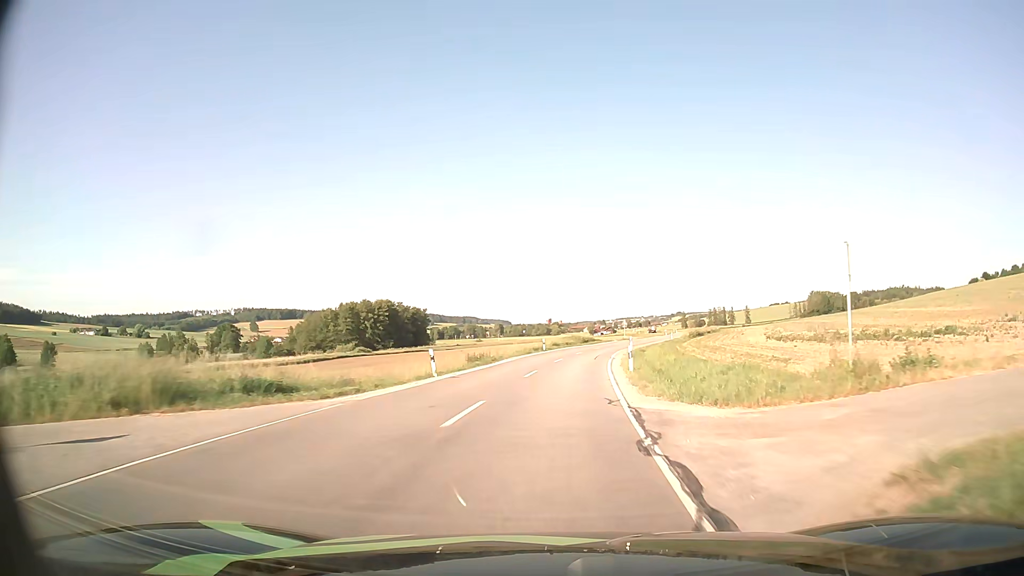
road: secondary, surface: asphalt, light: Day
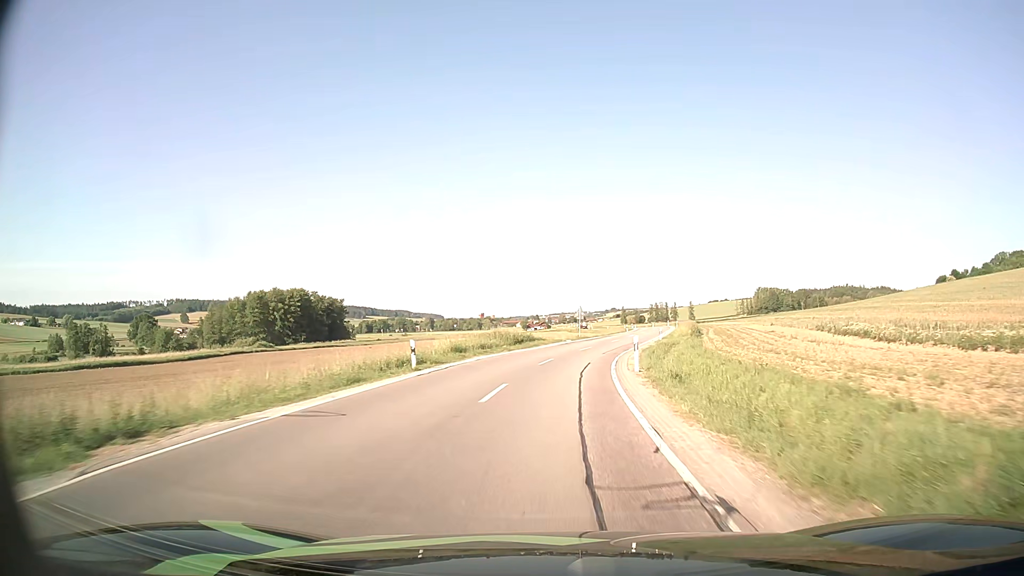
(+1.8, +33.1) m; +6°
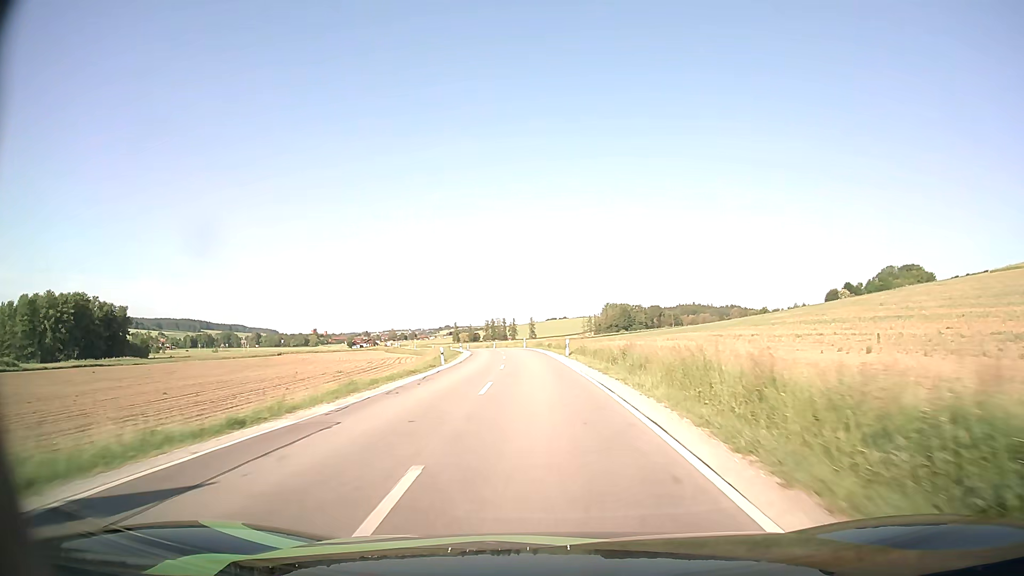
(+7.3, +56.8) m; +14°
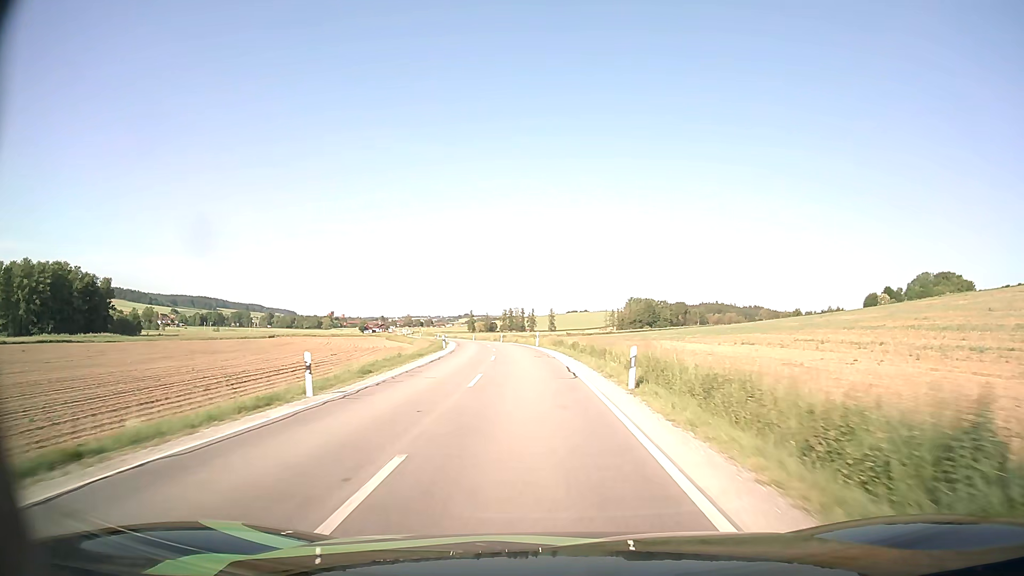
(-0.3, +23.6) m; -2°
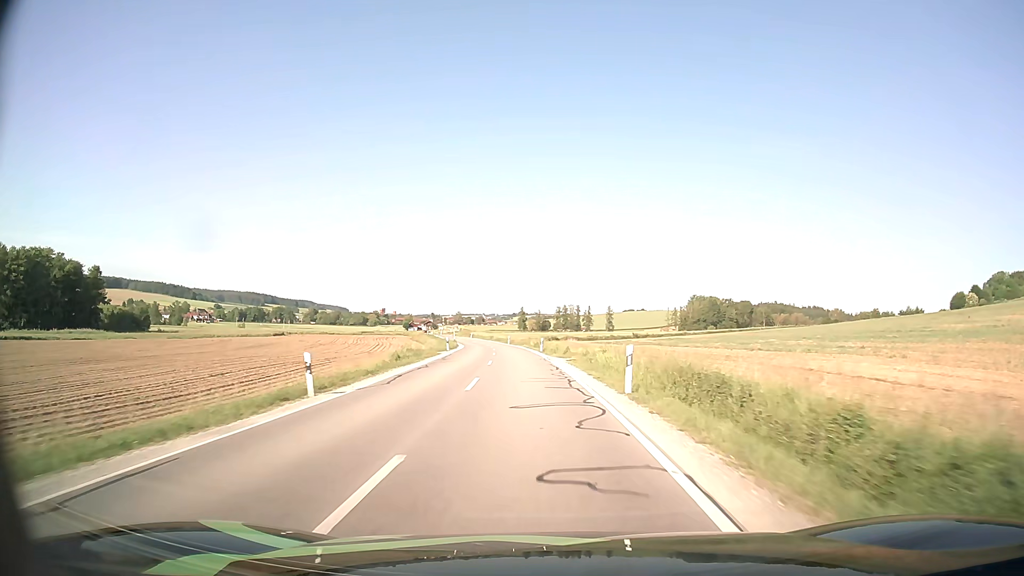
(-1.2, +36.2) m; -4°
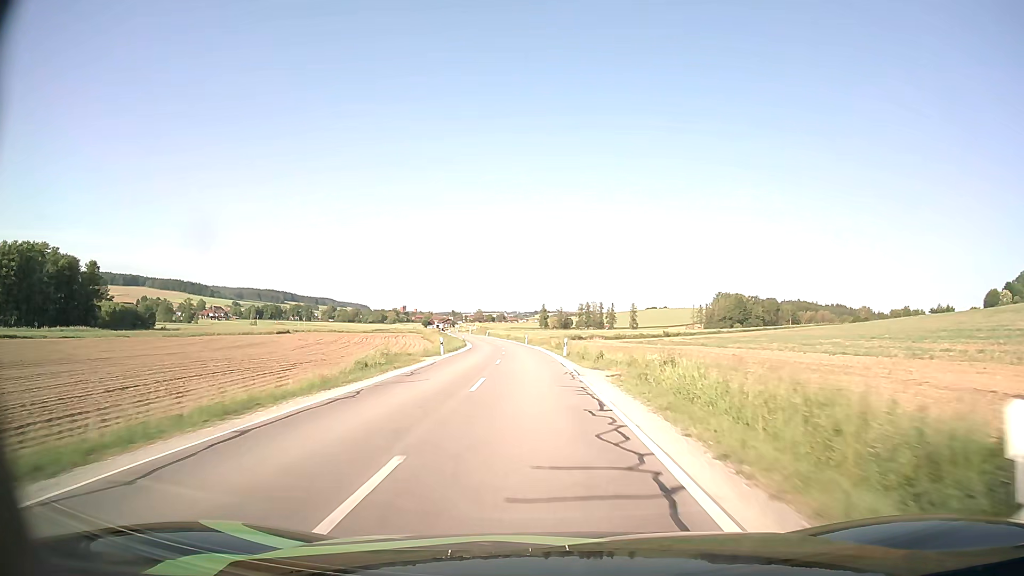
(-0.2, +12.2) m; -2°
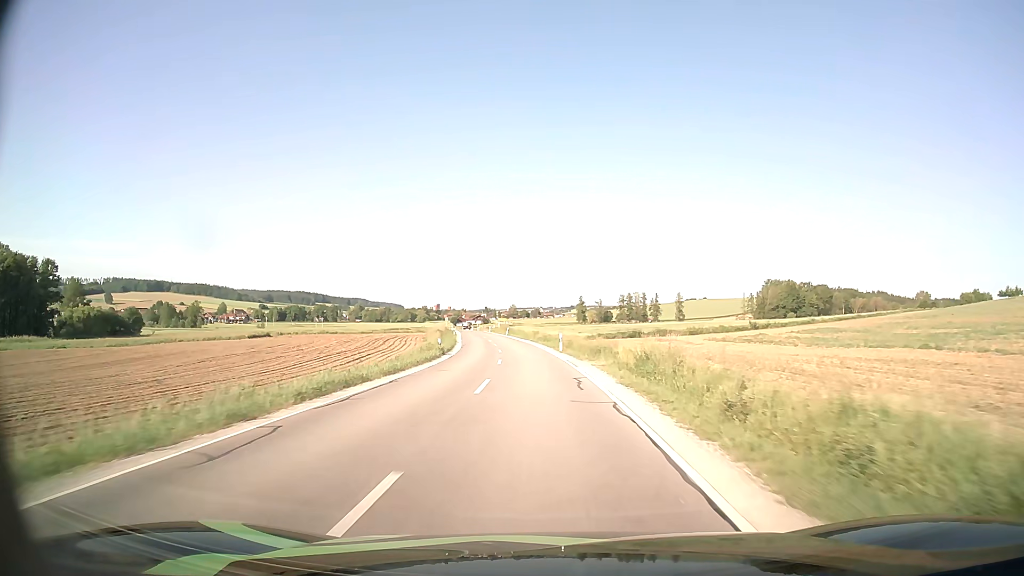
(-1.0, +36.5) m; -3°
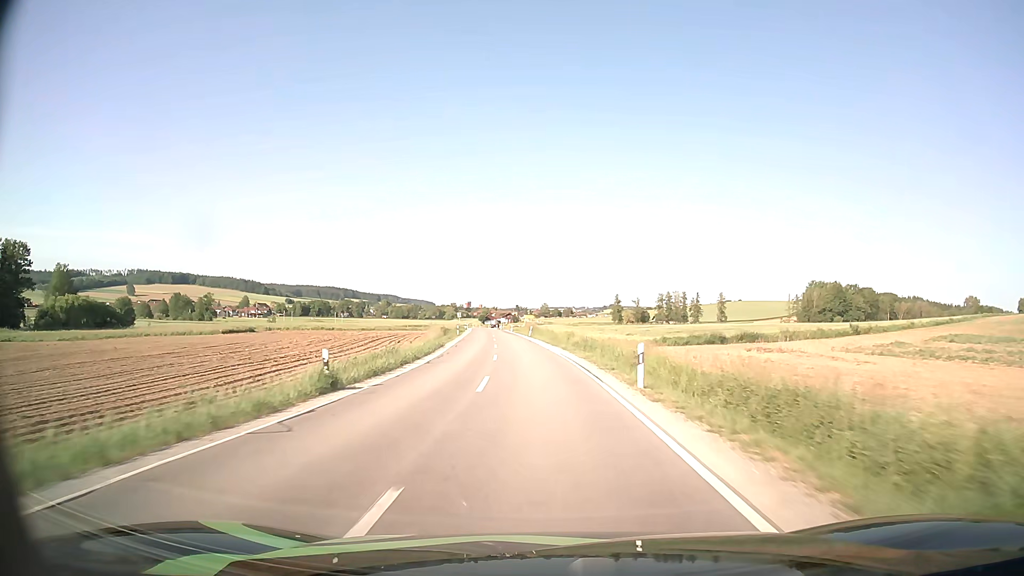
(-0.6, +24.6) m; -3°
(0, +10) (0, +20) (-1, +30) (-1, +40) (-2, +50) (-3, +60) (-4, +70) (-5, +80) (-6, +90) (-7, +100) m
